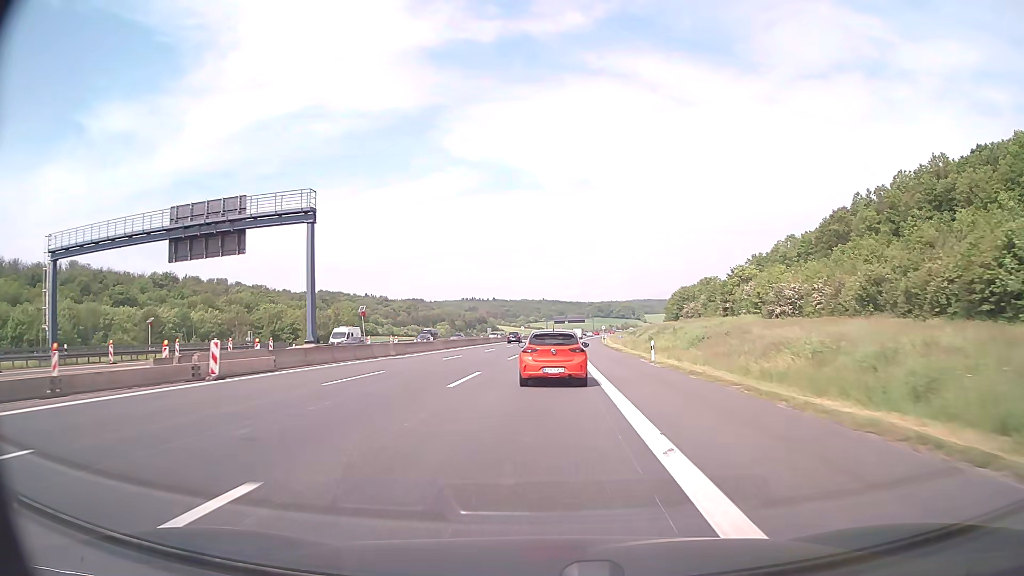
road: motorway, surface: asphalt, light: Day
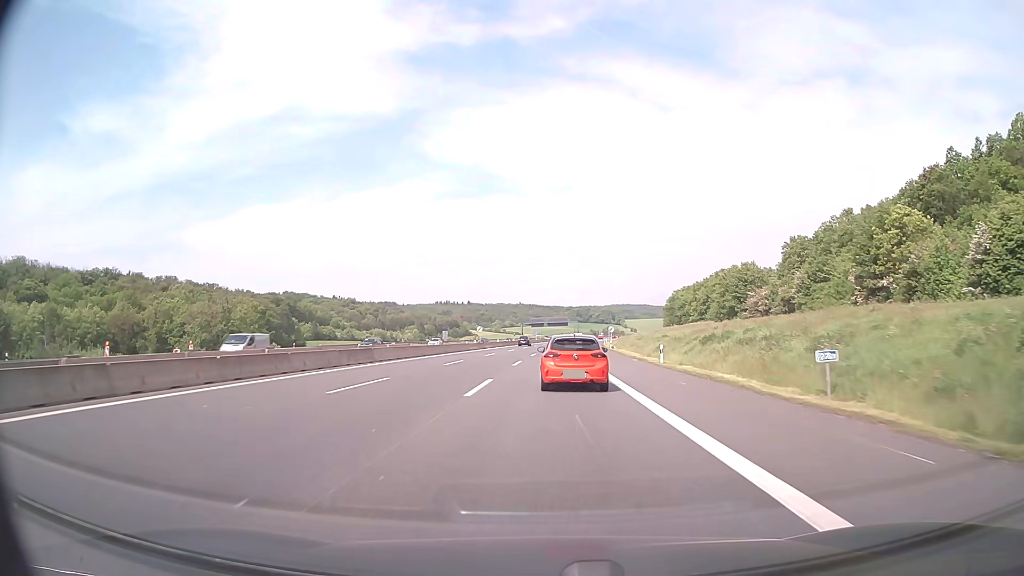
(+0.7, +56.3) m; +2°
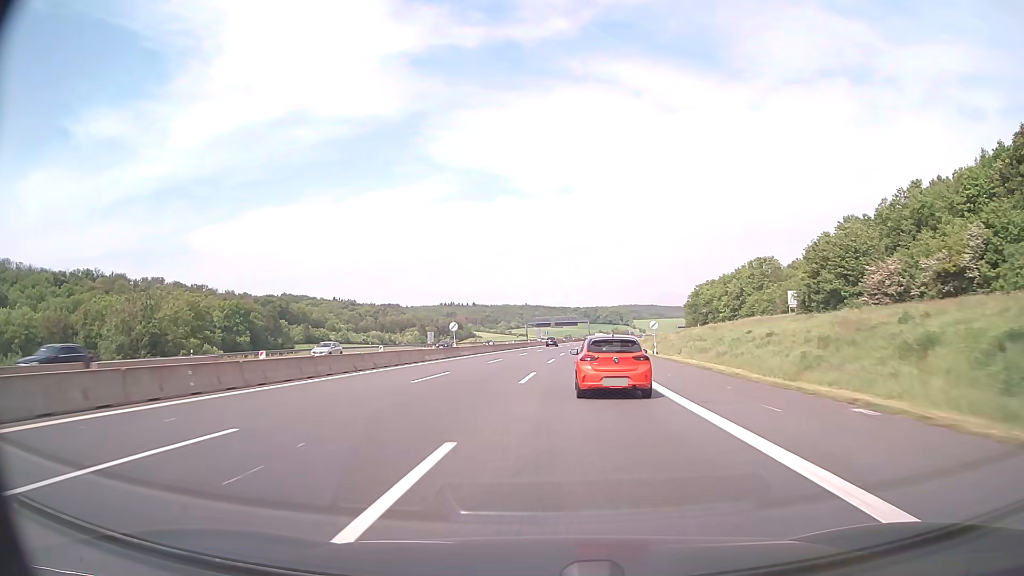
(0.0, +31.3) m; 0°
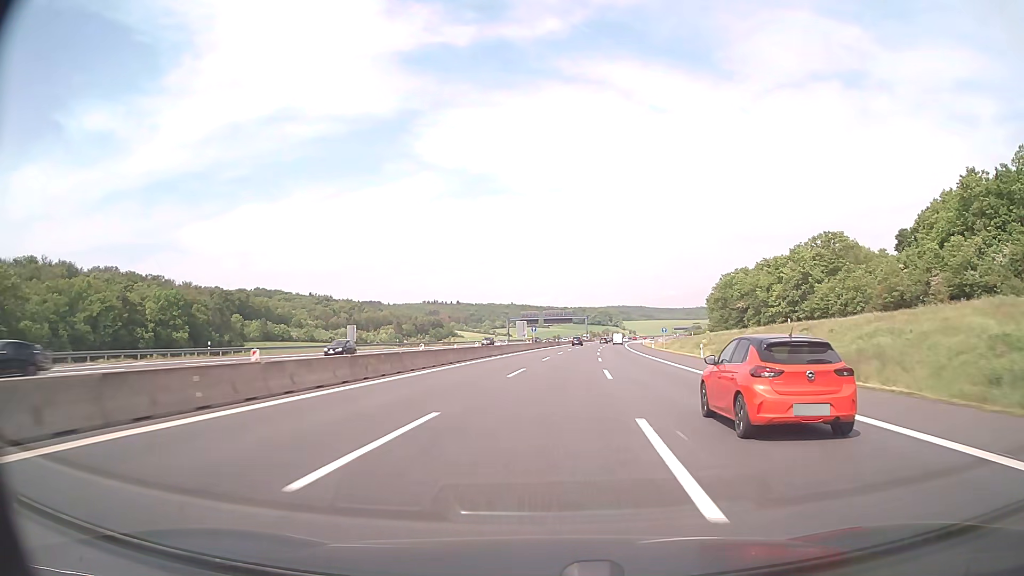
(-0.1, +52.8) m; +1°
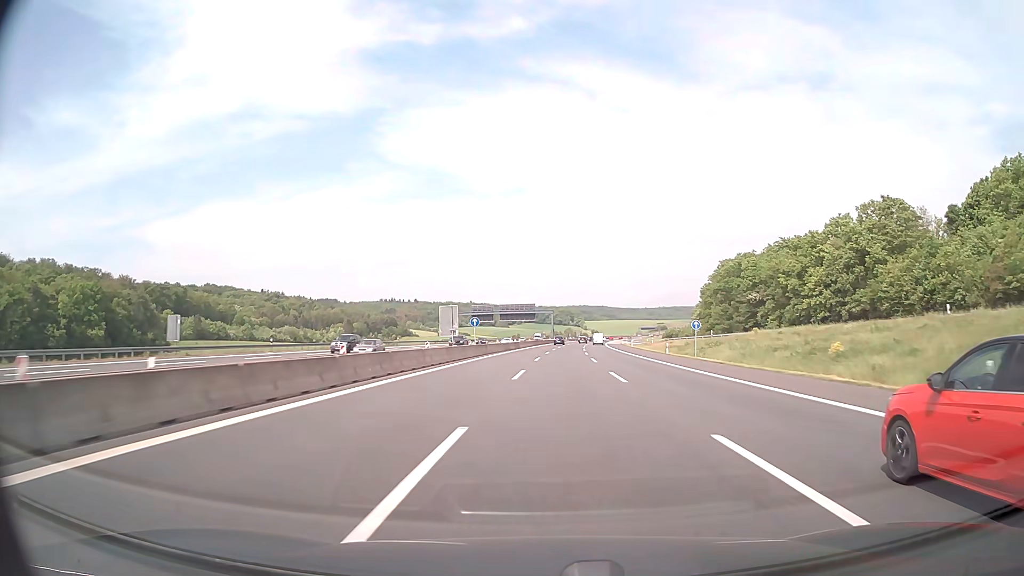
(+1.0, +38.6) m; +3°
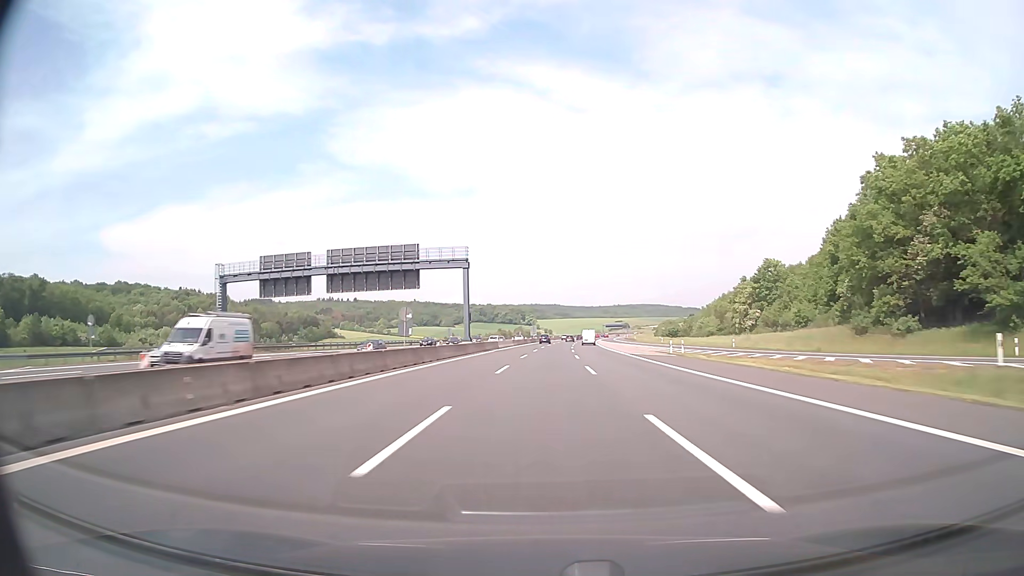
(+5.2, +106.6) m; +4°
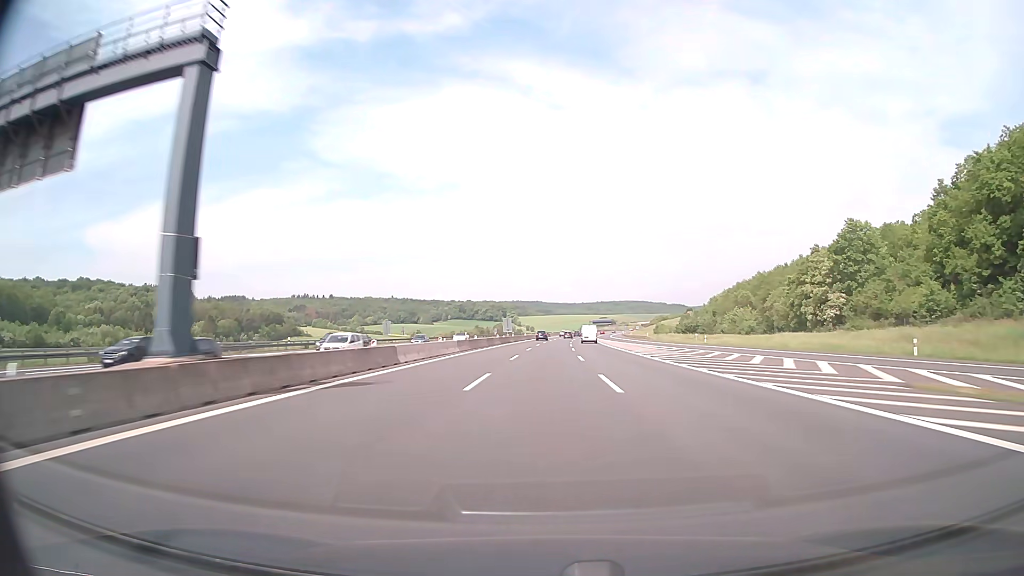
(+0.6, +45.3) m; +1°
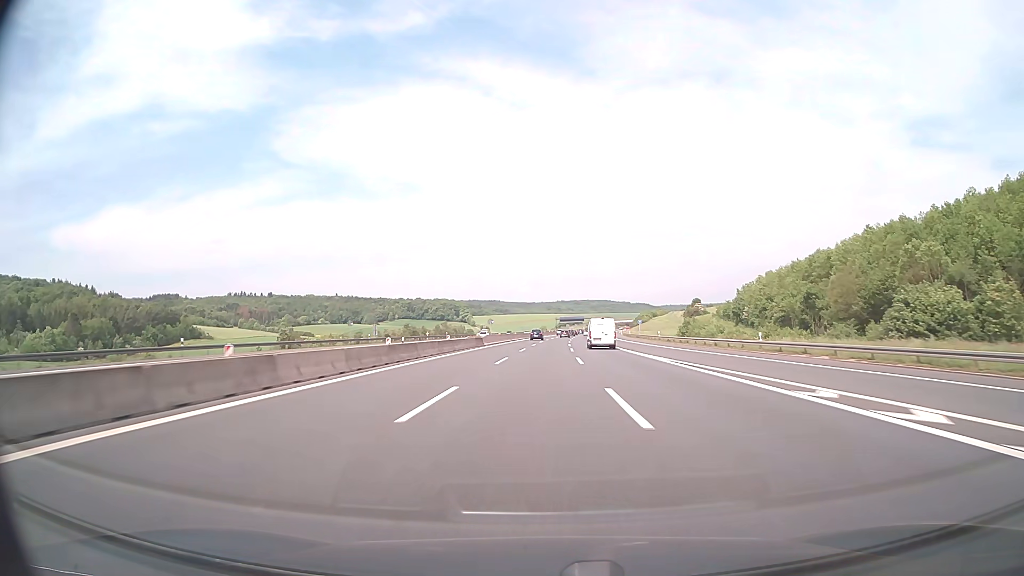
(+3.7, +114.2) m; +3°
(0, +10) (0, +20) (0, +30) (0, +40) (+1, +50) (+1, +60) (+1, +70) (+2, +80) (+2, +90) (+3, +100) m
